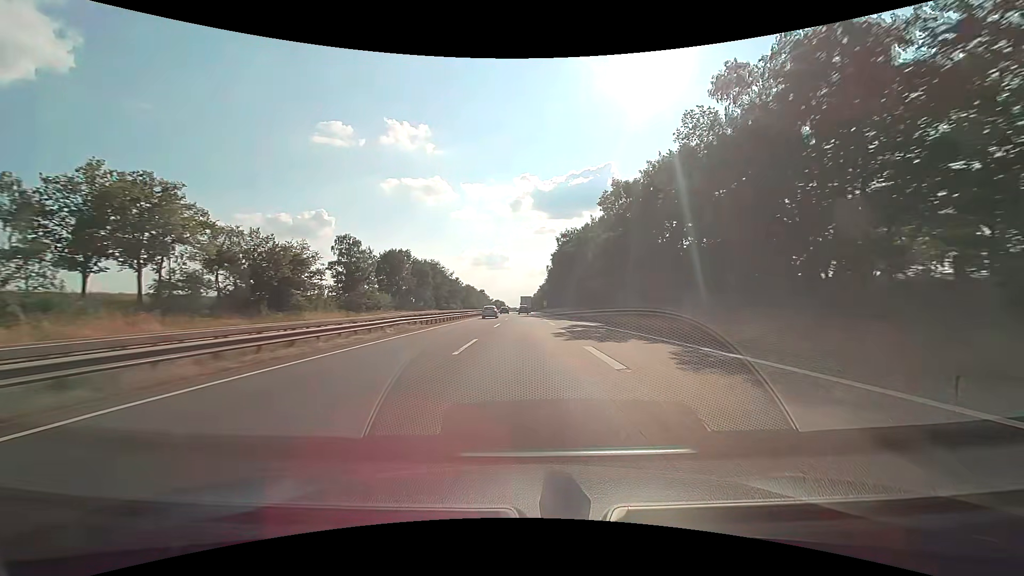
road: motorway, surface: asphalt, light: Day
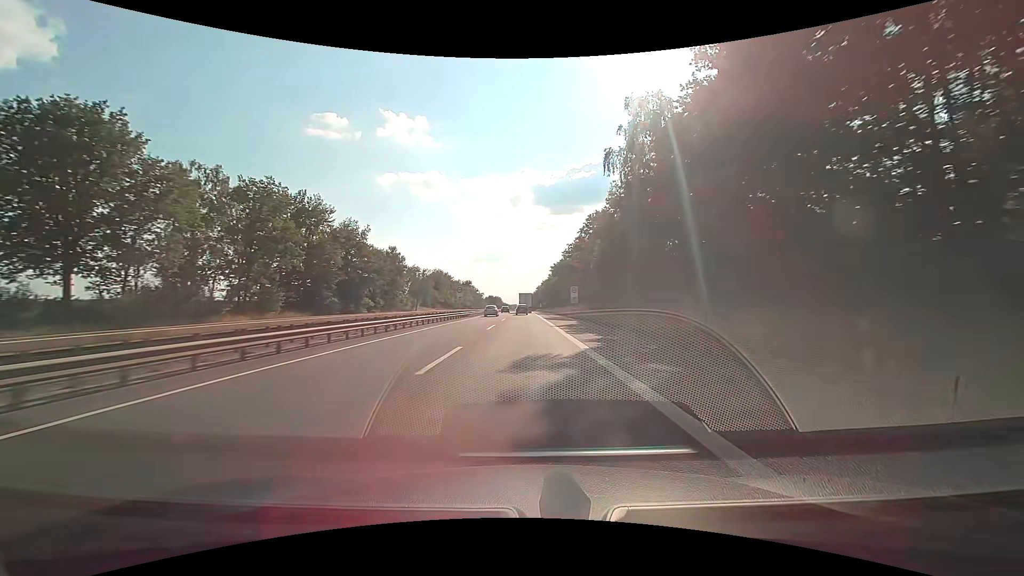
(-0.2, +94.3) m; 0°
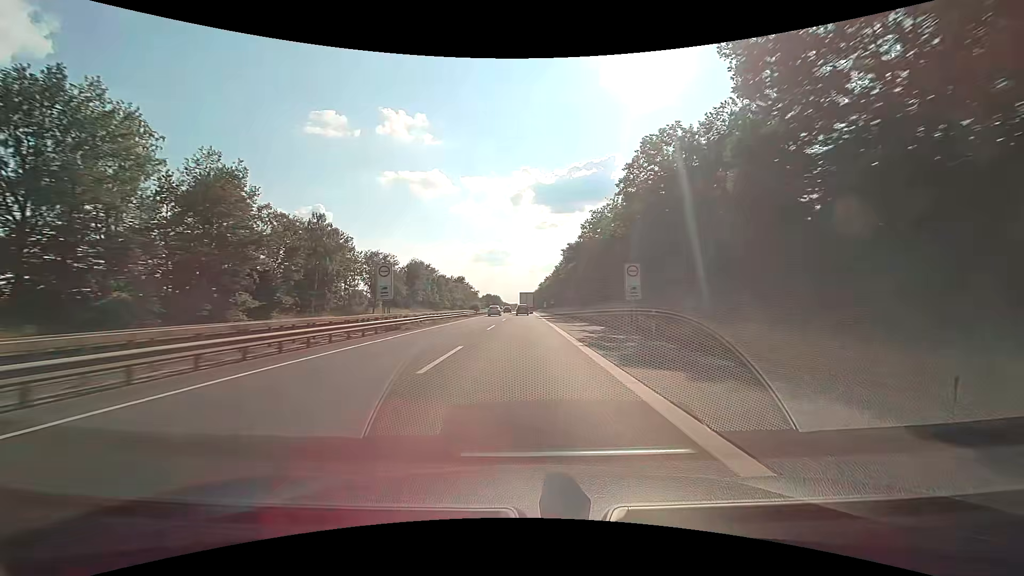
(+0.1, +35.8) m; 0°
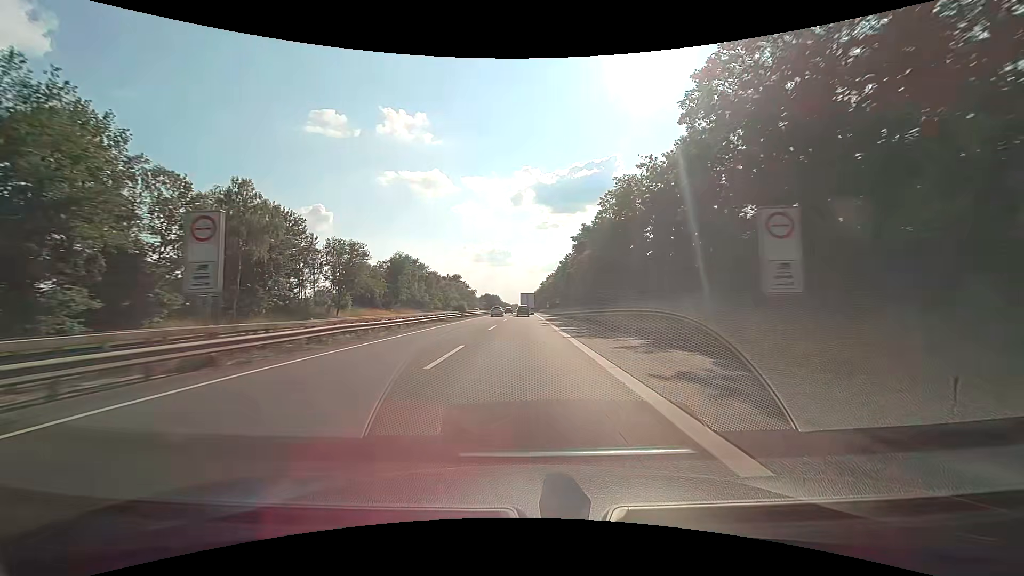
(0.0, +17.5) m; 0°
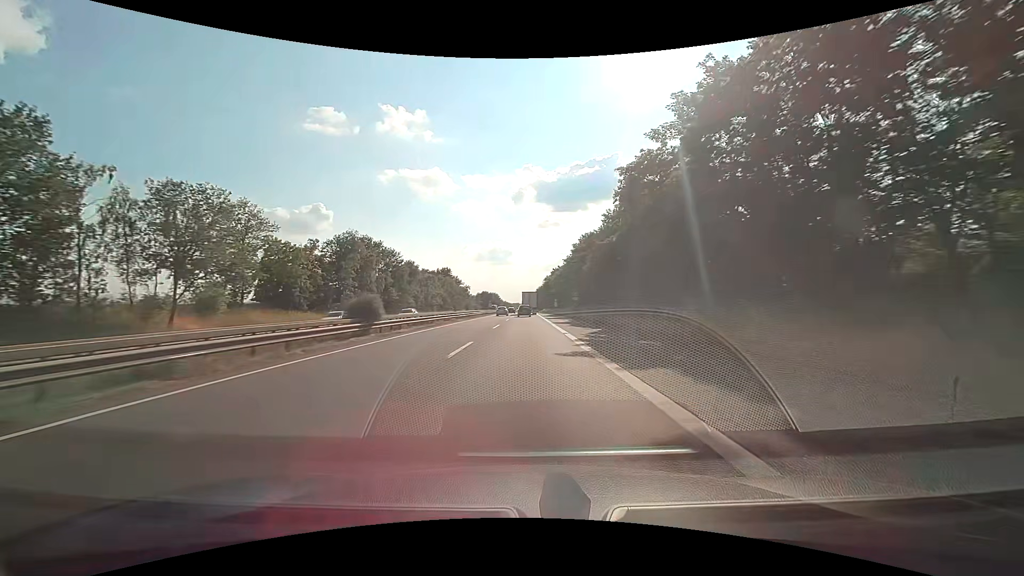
(-0.1, +34.4) m; 0°
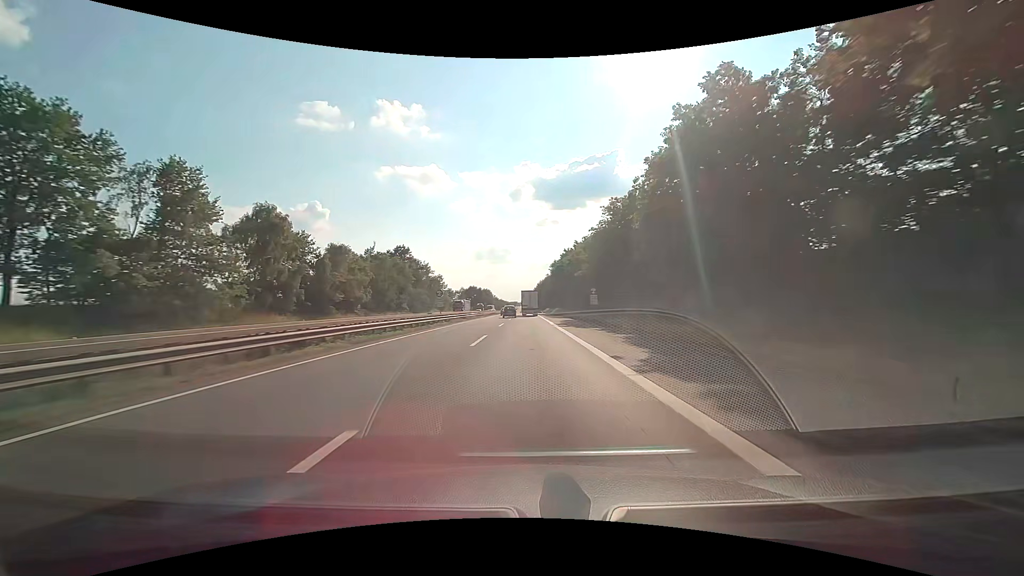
(+0.1, +67.6) m; 0°
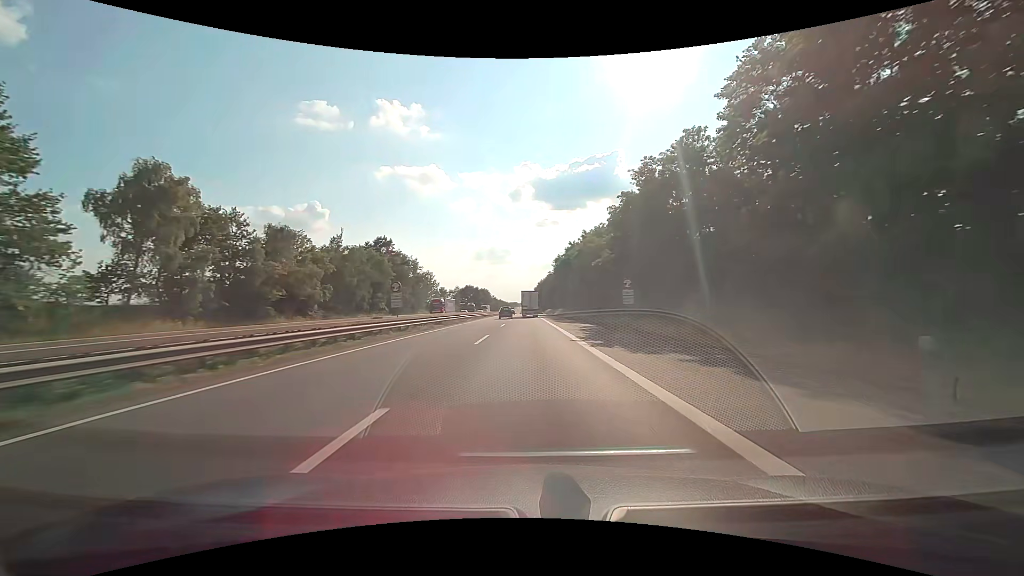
(0.0, +16.9) m; 0°
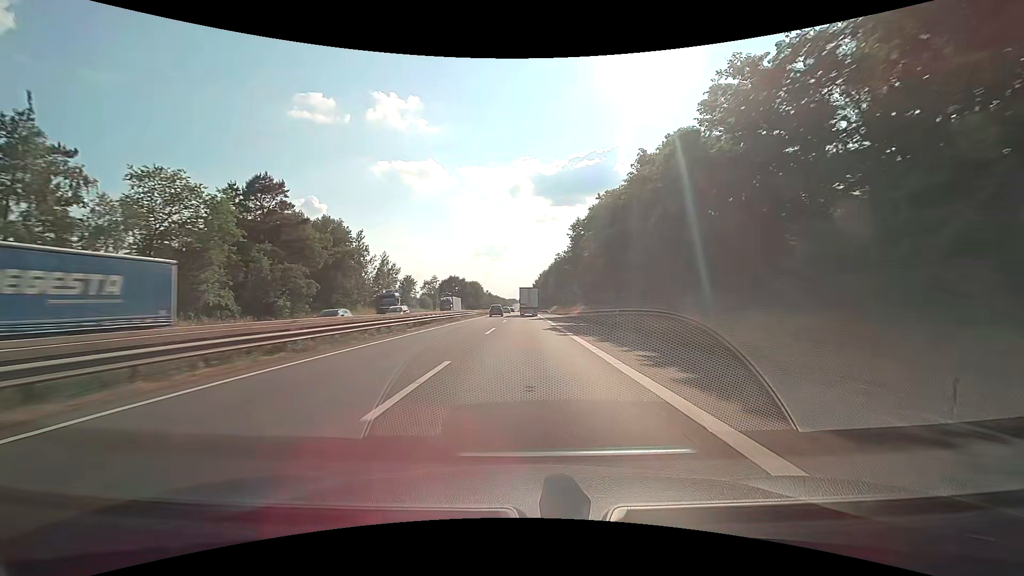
(+0.1, +50.0) m; 0°
(0, +10) (0, +20) (0, +30) (0, +40) (0, +50) (0, +60) (0, +70) (0, +80) (0, +90) (0, +100) m
